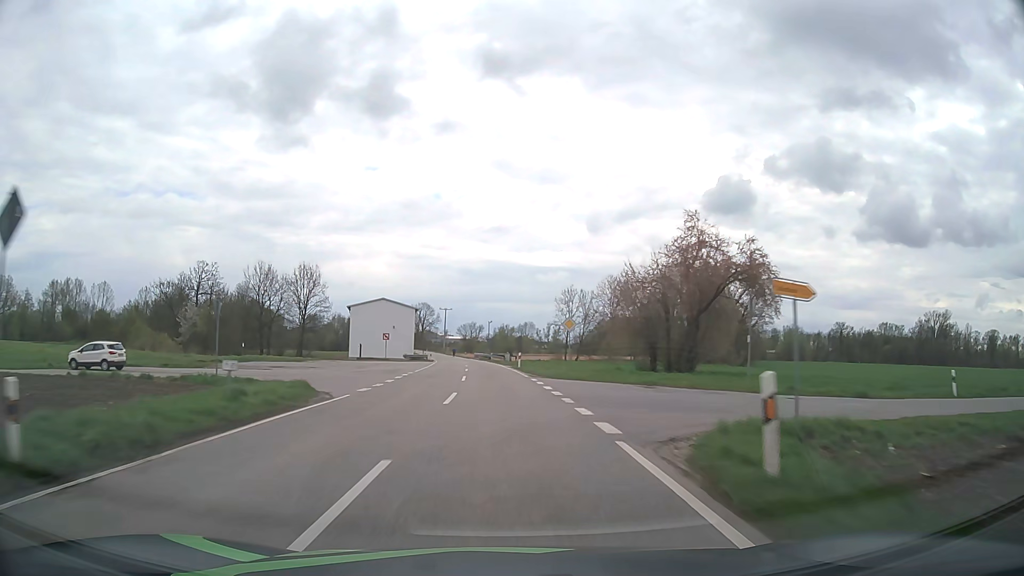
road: tertiary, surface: asphalt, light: Day
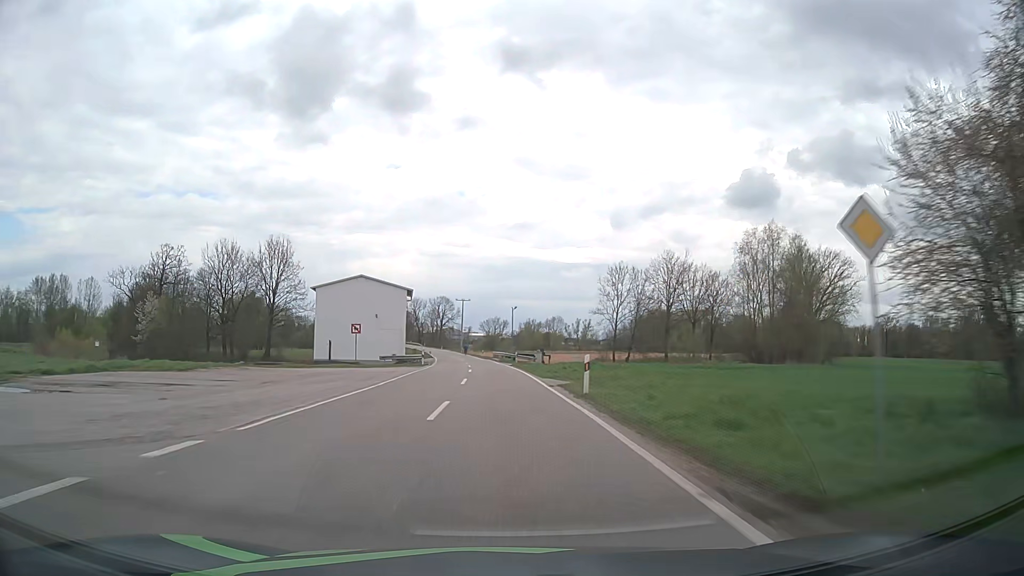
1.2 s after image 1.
(-0.5, +28.1) m; -2°
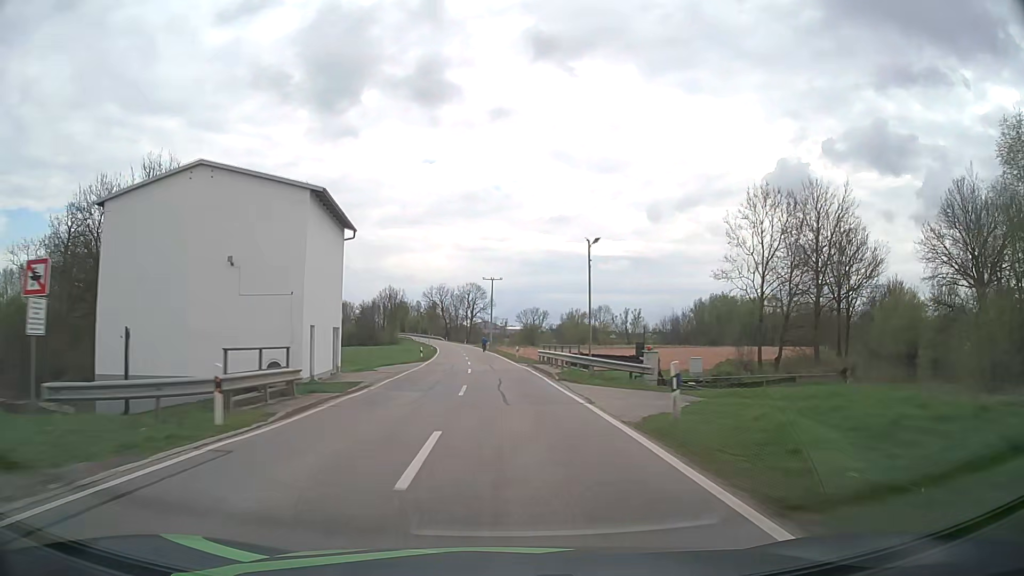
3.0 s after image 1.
(-1.3, +42.0) m; -3°
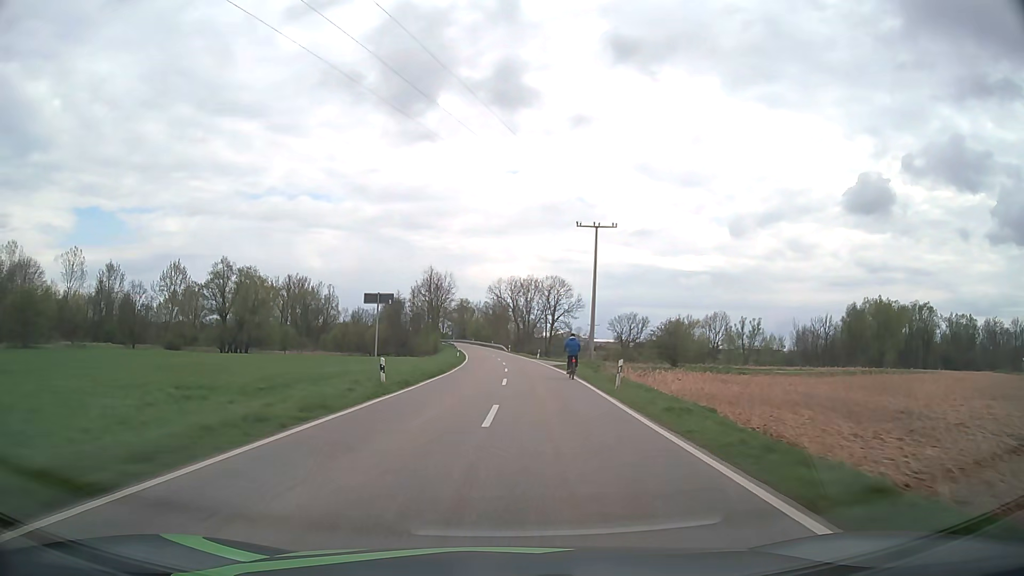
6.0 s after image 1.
(-3.2, +67.1) m; -7°
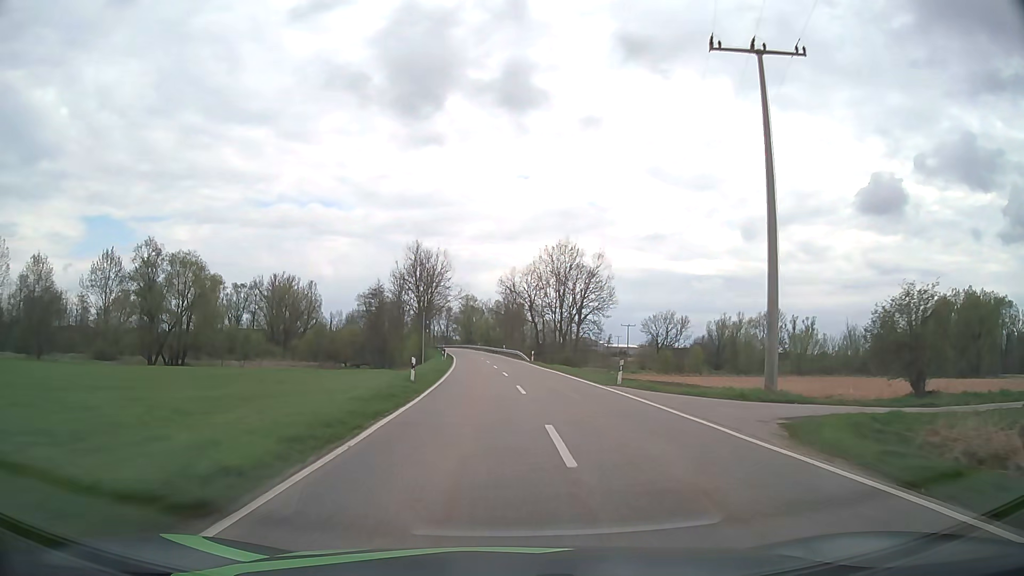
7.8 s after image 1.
(-0.7, +39.9) m; -1°
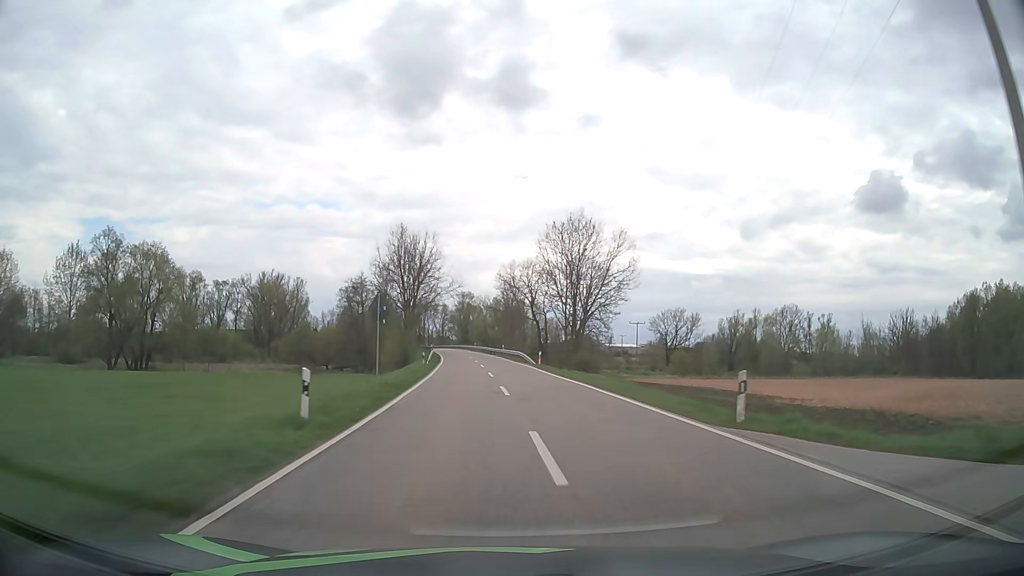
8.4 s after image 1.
(-0.1, +13.4) m; 0°
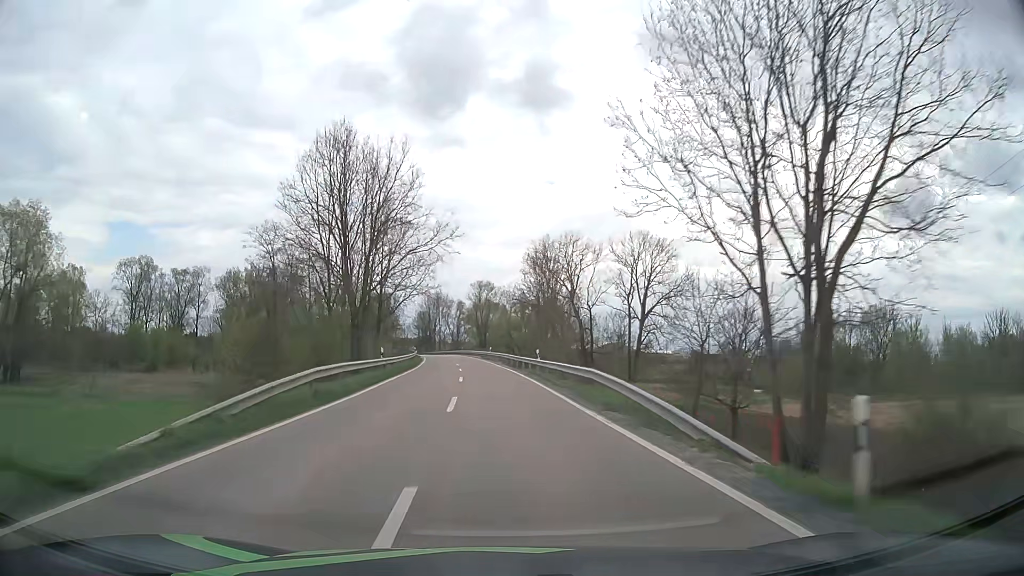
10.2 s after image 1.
(-0.5, +40.6) m; -2°
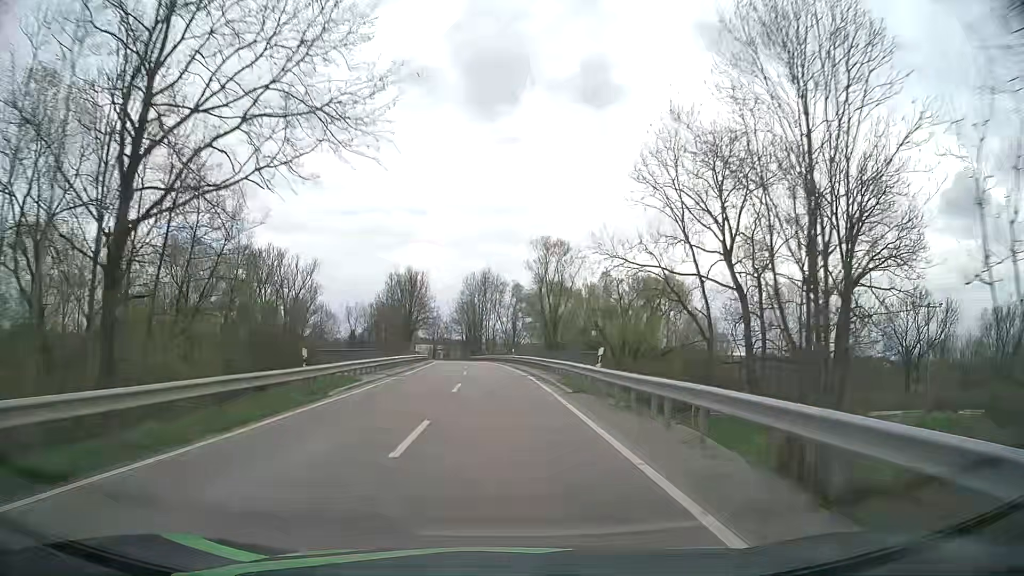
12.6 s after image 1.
(-2.5, +54.5) m; -5°
(0, +10) (0, +20) (-1, +30) (-1, +40) (-2, +50) (-3, +60) (-3, +70) (-4, +80) (-5, +90) (-7, +100) m
